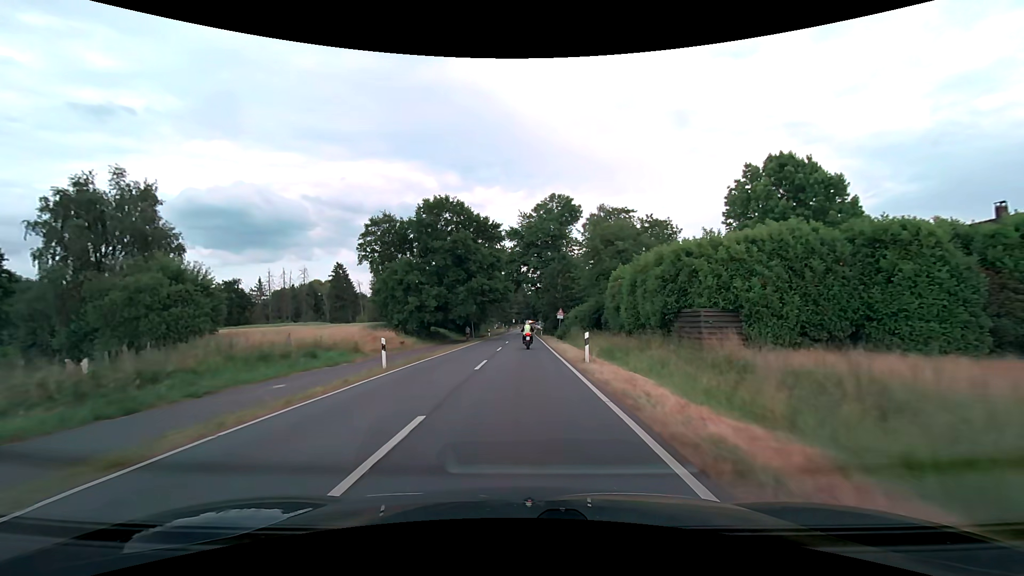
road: secondary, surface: asphalt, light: Day
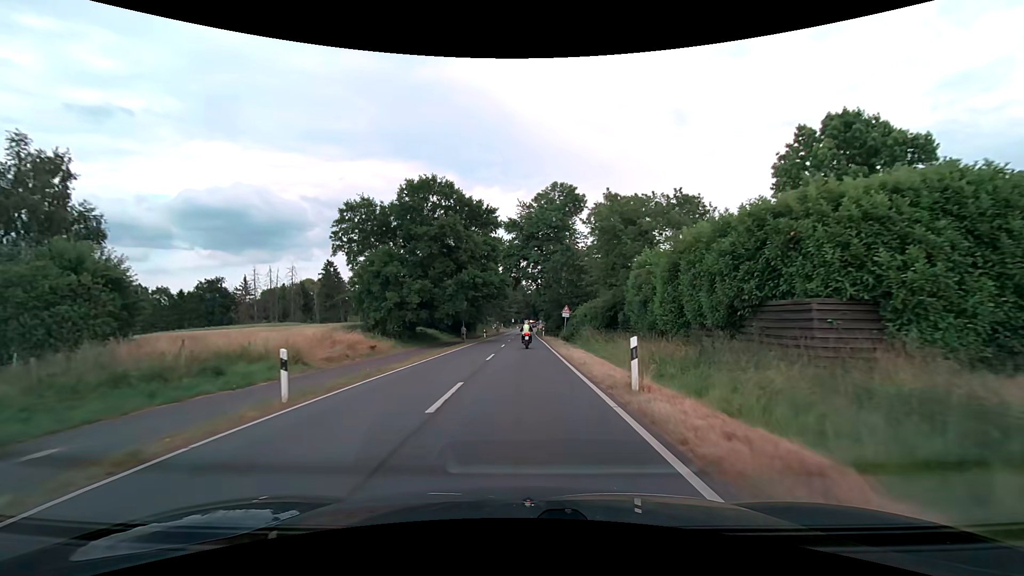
(0.0, +7.7) m; 0°
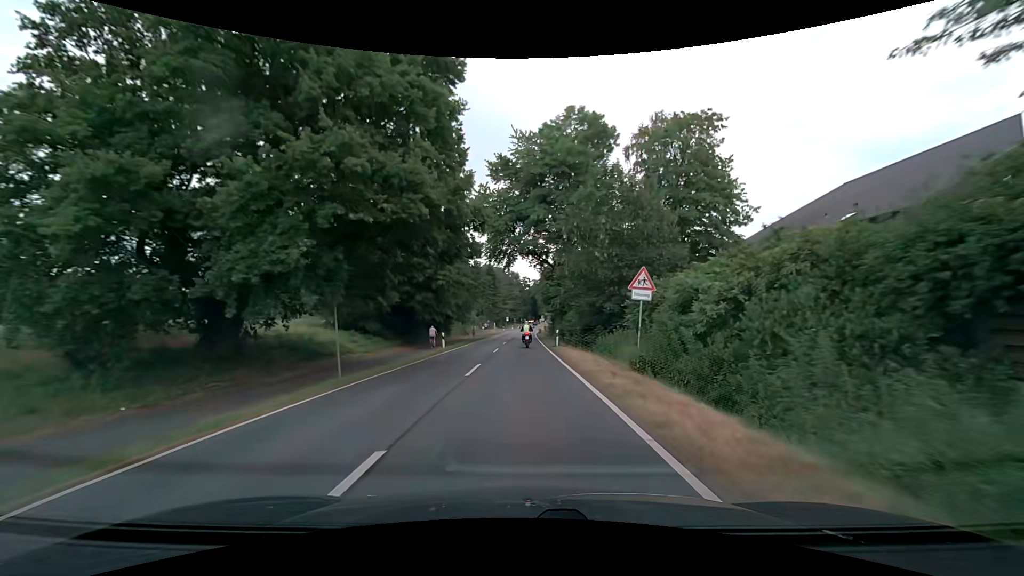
(+0.1, +30.7) m; 0°
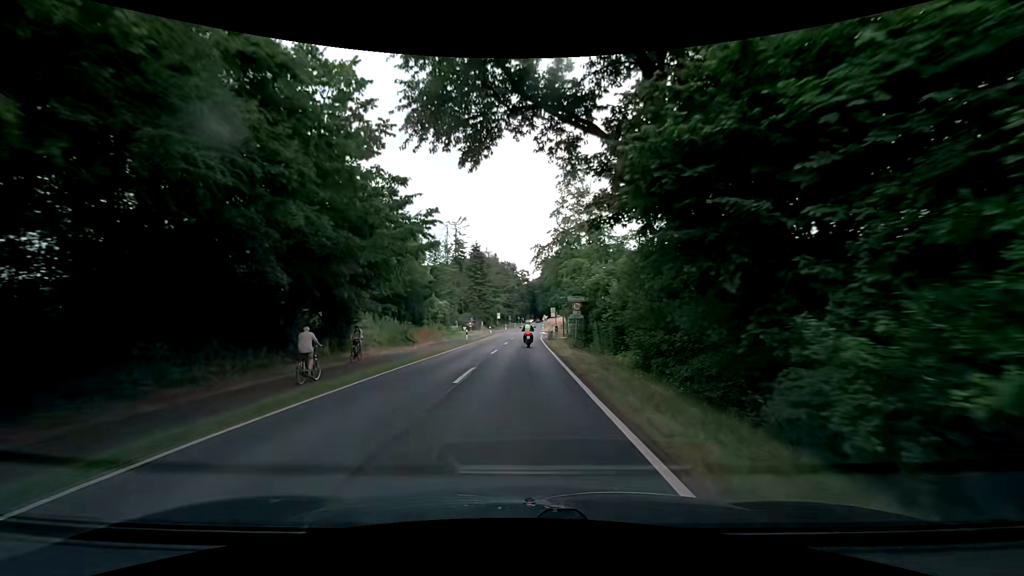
(+0.2, +38.2) m; +1°
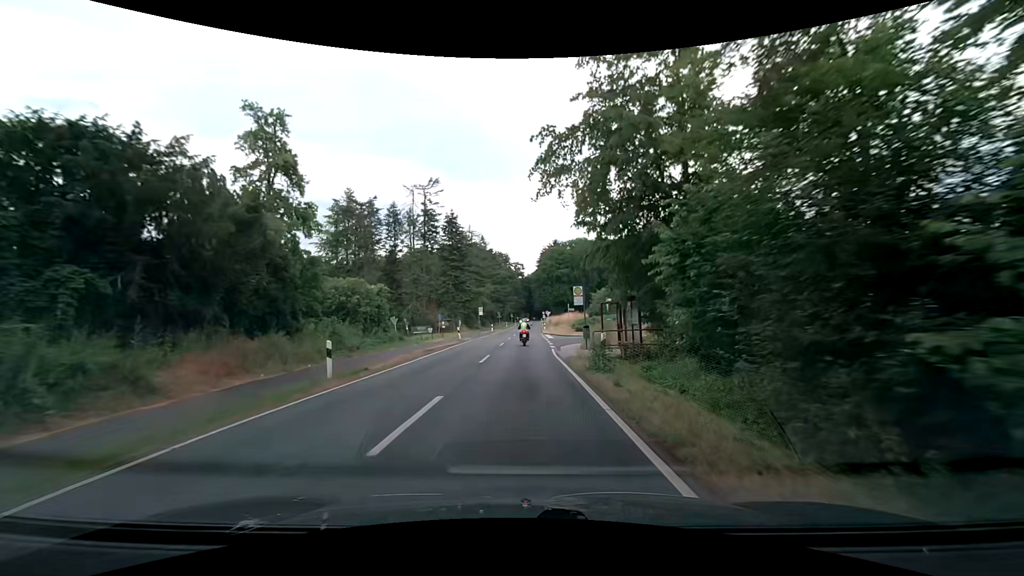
(-0.3, +30.5) m; -1°
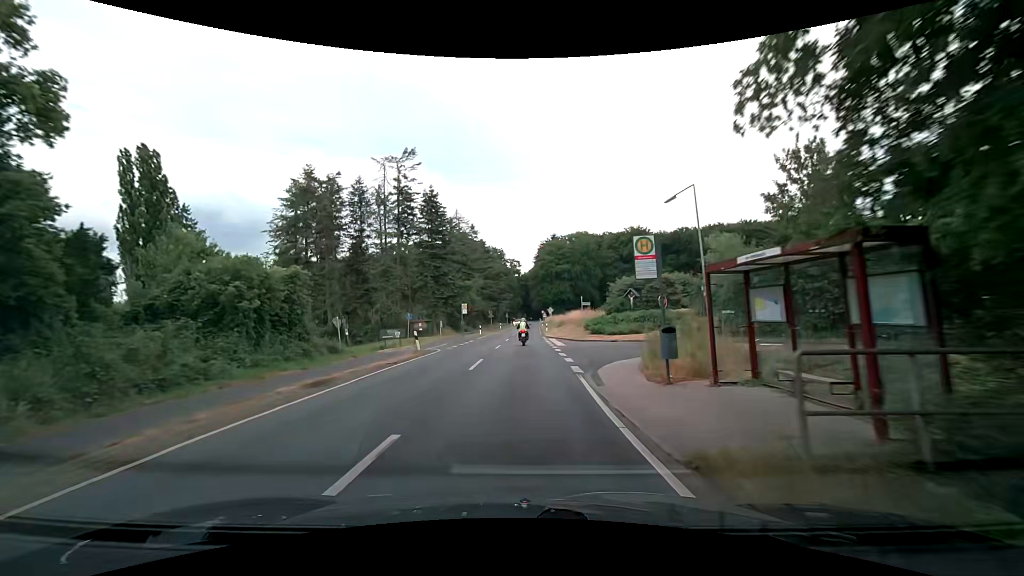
(+0.2, +15.2) m; +1°
(0, +10) (0, +20) (0, +30) (0, +40) (0, +50) (0, +60) (+1, +70) (+1, +80) (+1, +90) (+1, +100) m
